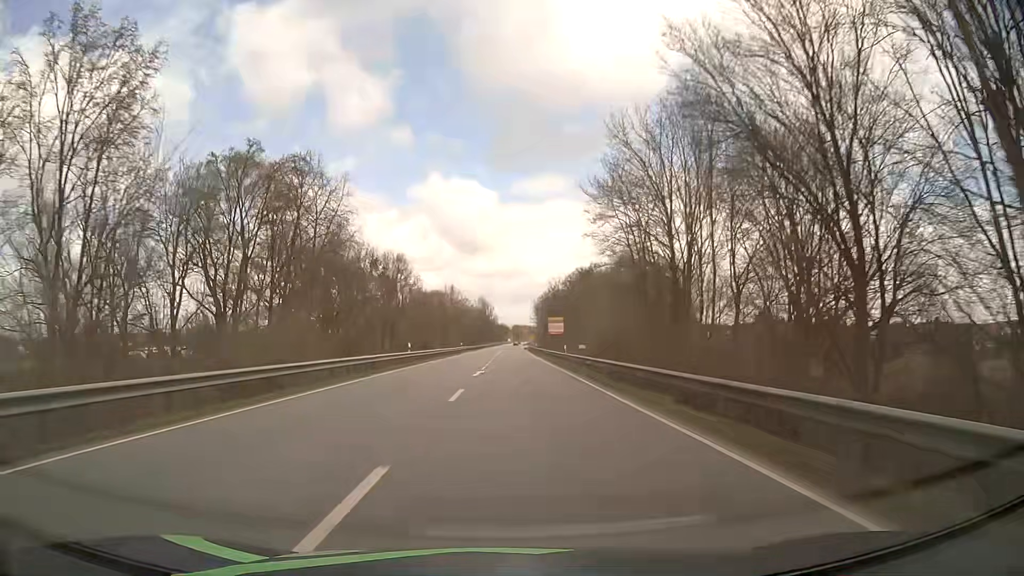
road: primary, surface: asphalt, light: Day
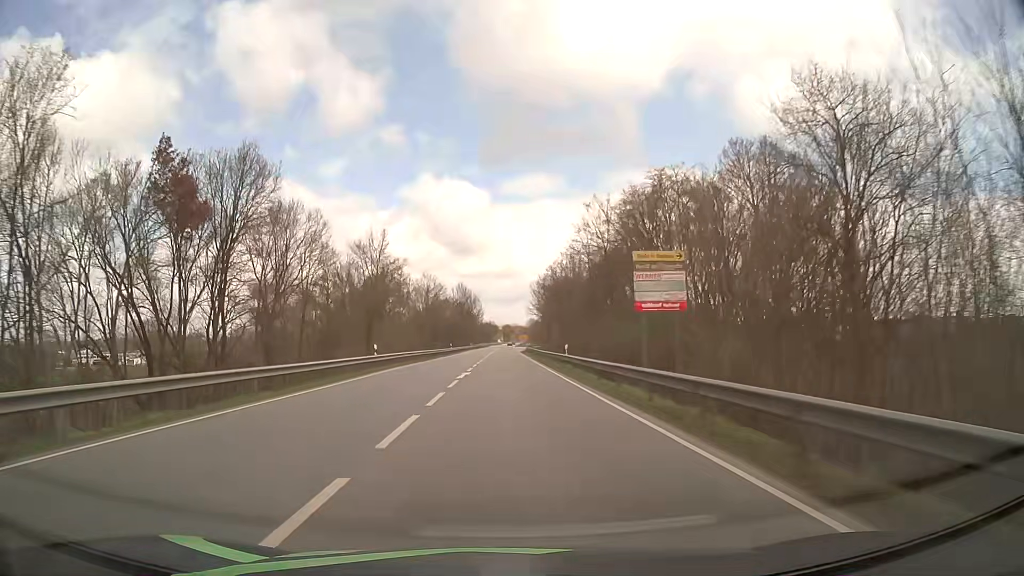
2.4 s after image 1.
(+0.3, +55.4) m; +1°
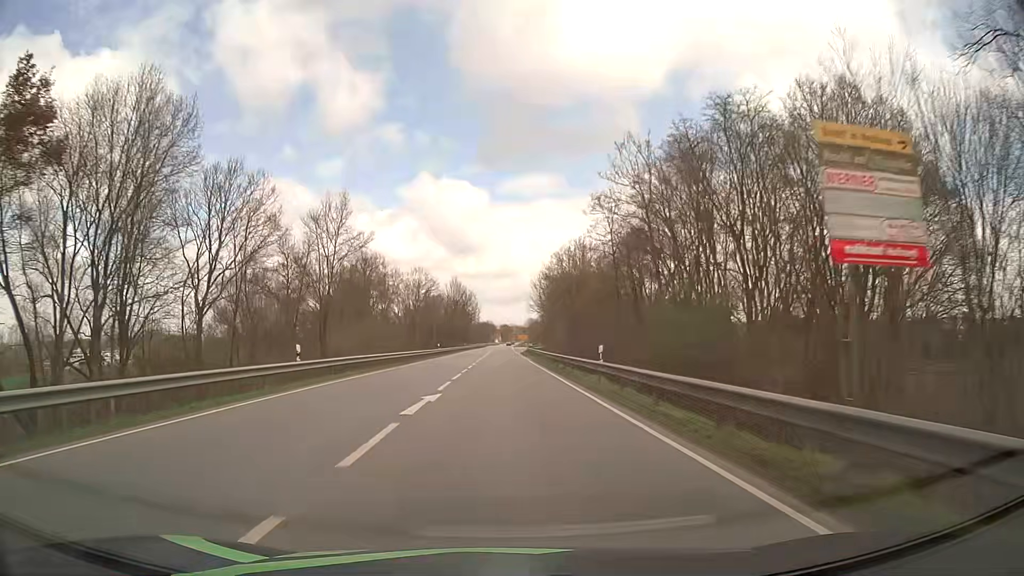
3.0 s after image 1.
(0.0, +13.5) m; 0°
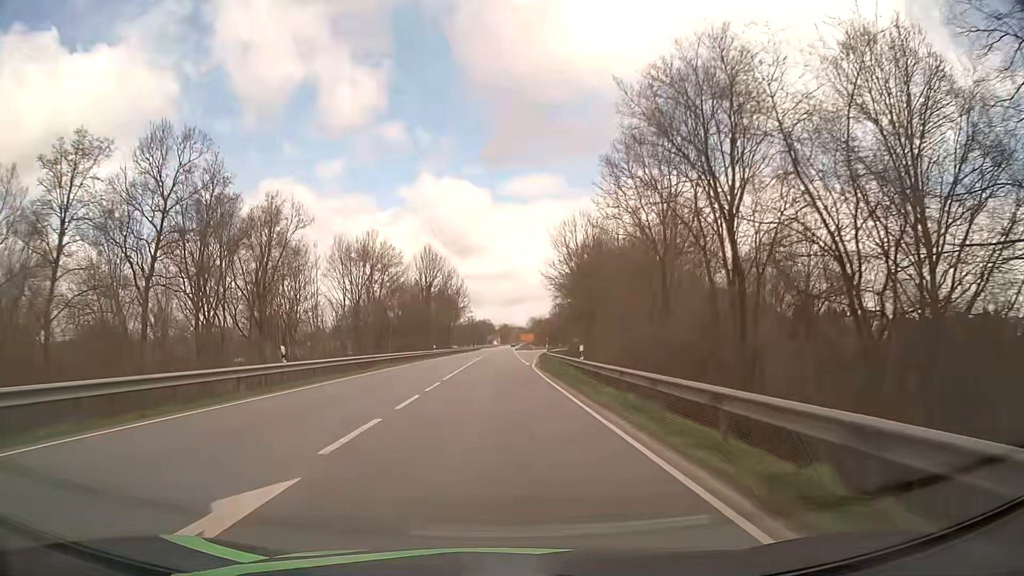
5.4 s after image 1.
(0.0, +53.2) m; 0°
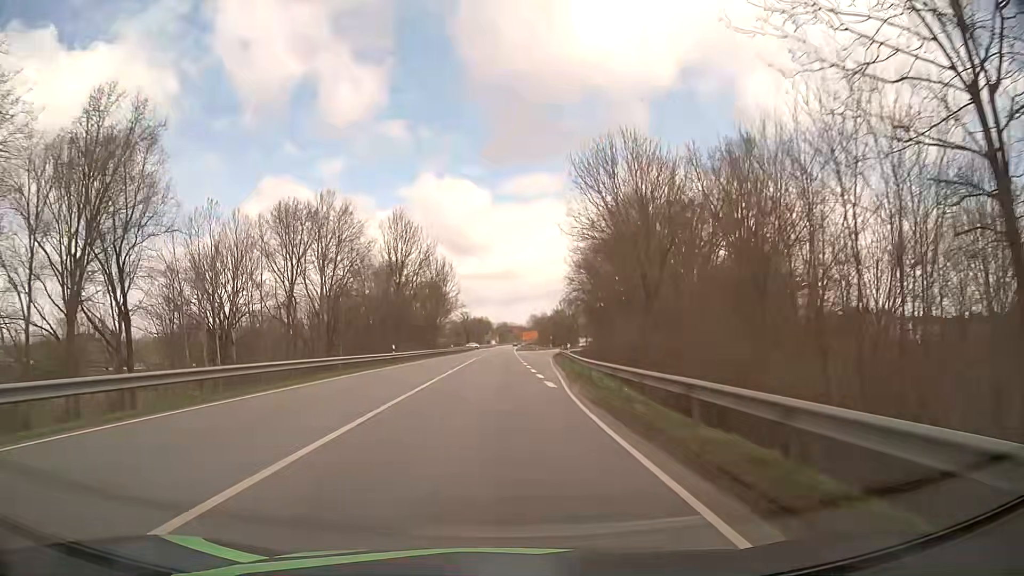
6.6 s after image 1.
(0.0, +26.3) m; 0°
(0, +10) (0, +20) (0, +30) (+1, +40) (+1, +50) (+1, +60) (+2, +70) (+3, +80) (+4, +90) (+5, +100) m
